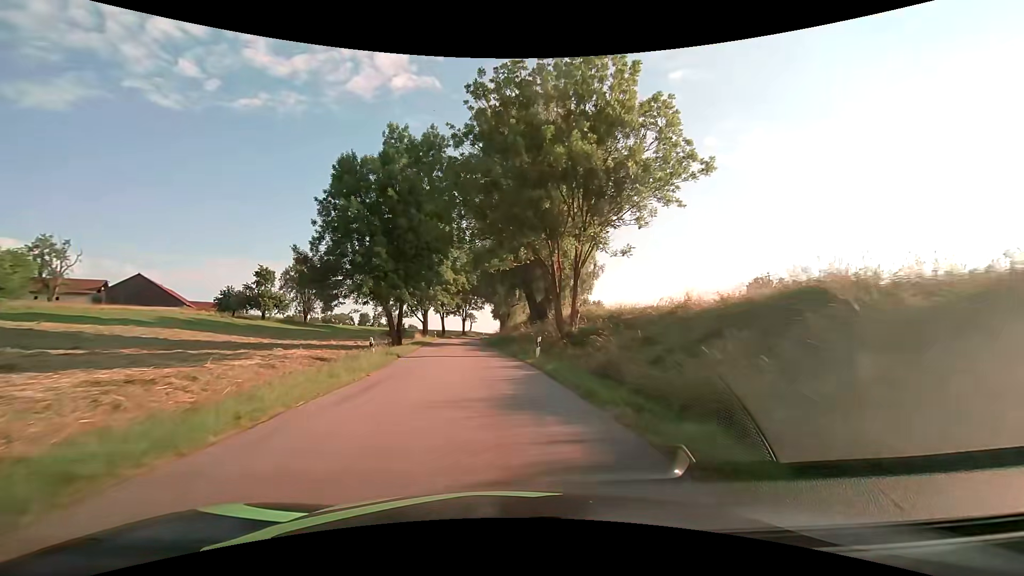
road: tertiary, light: Day
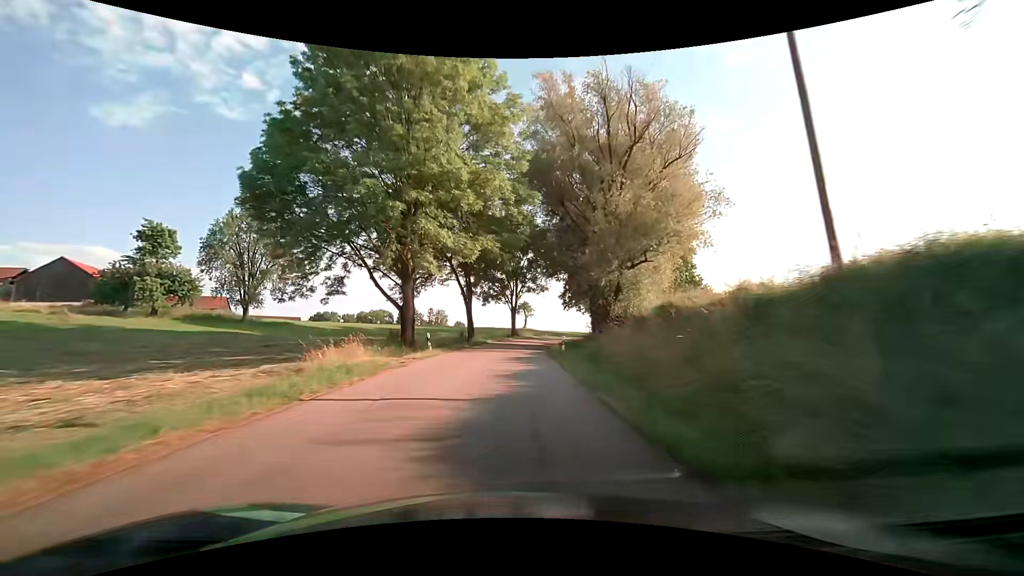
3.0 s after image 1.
(-4.2, +47.4) m; -7°
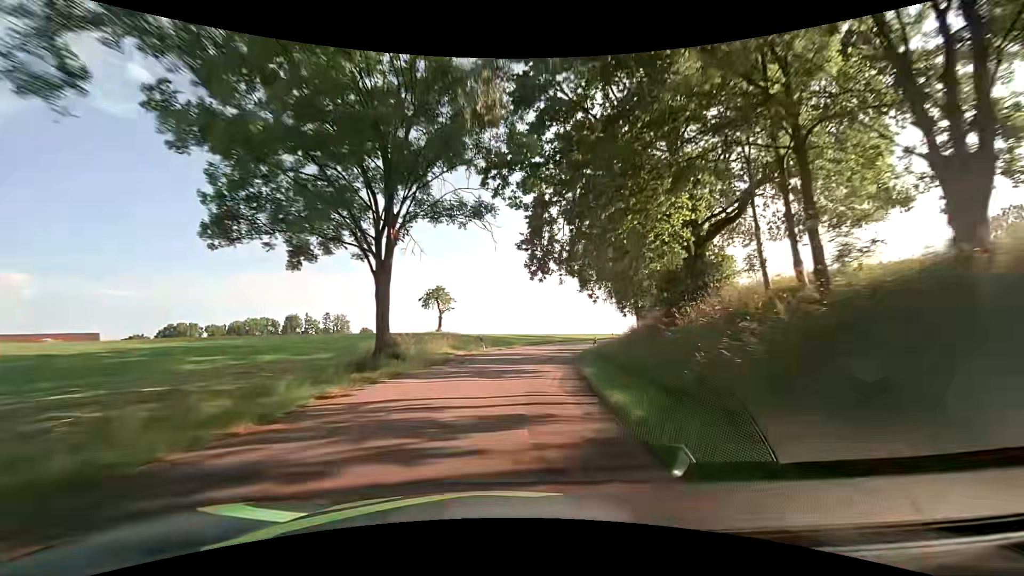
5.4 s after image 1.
(+2.4, +43.7) m; +9°
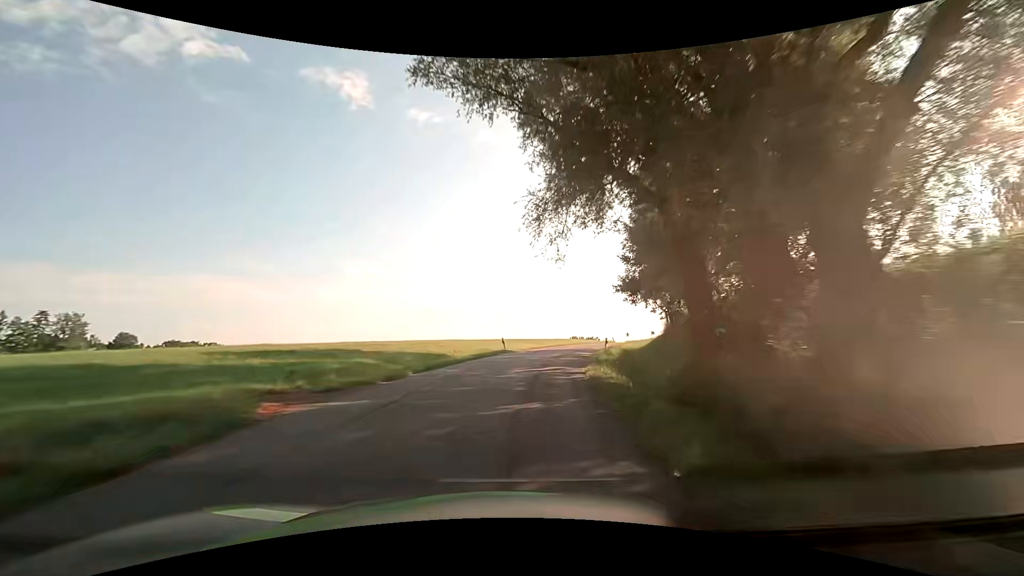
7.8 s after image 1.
(+5.7, +44.6) m; +16°
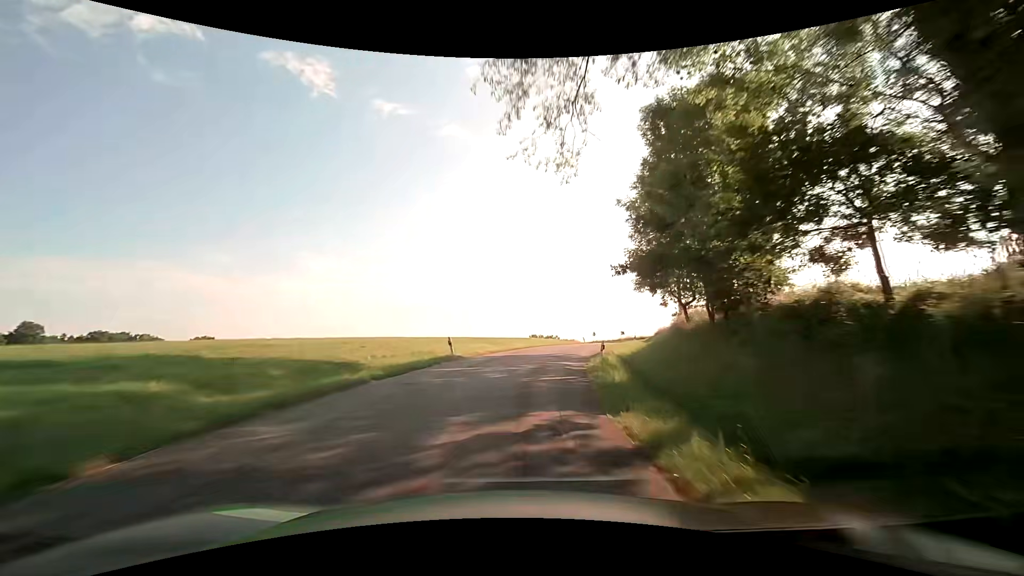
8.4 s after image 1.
(+0.5, +11.0) m; +4°
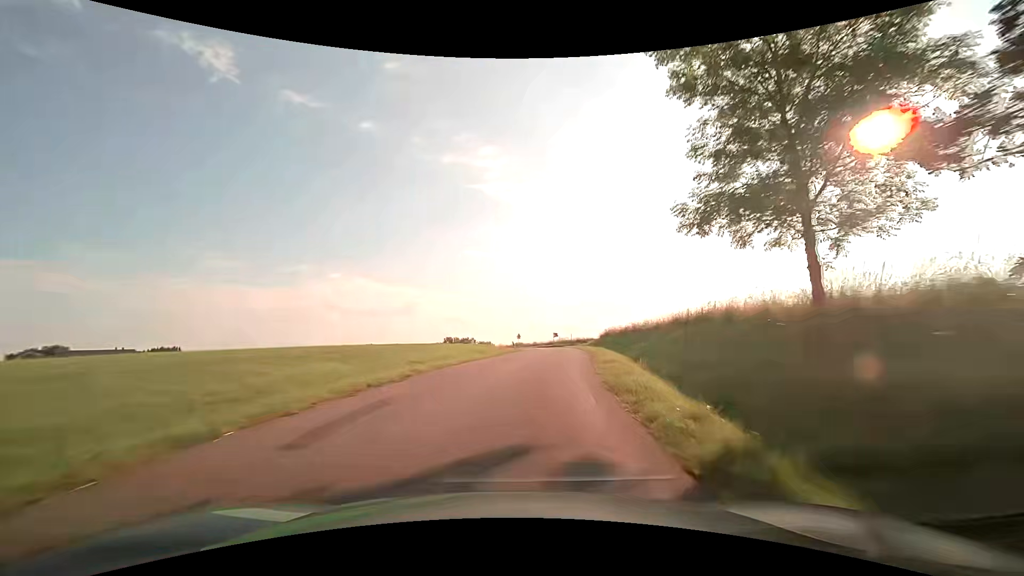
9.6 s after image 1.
(+2.0, +21.8) m; +10°
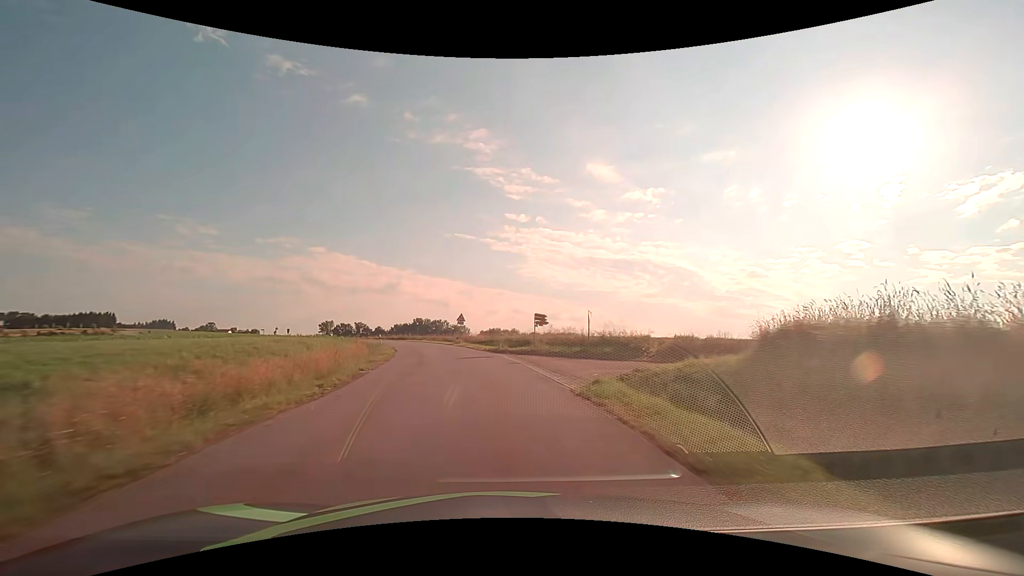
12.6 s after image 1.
(+5.7, +53.9) m; +3°
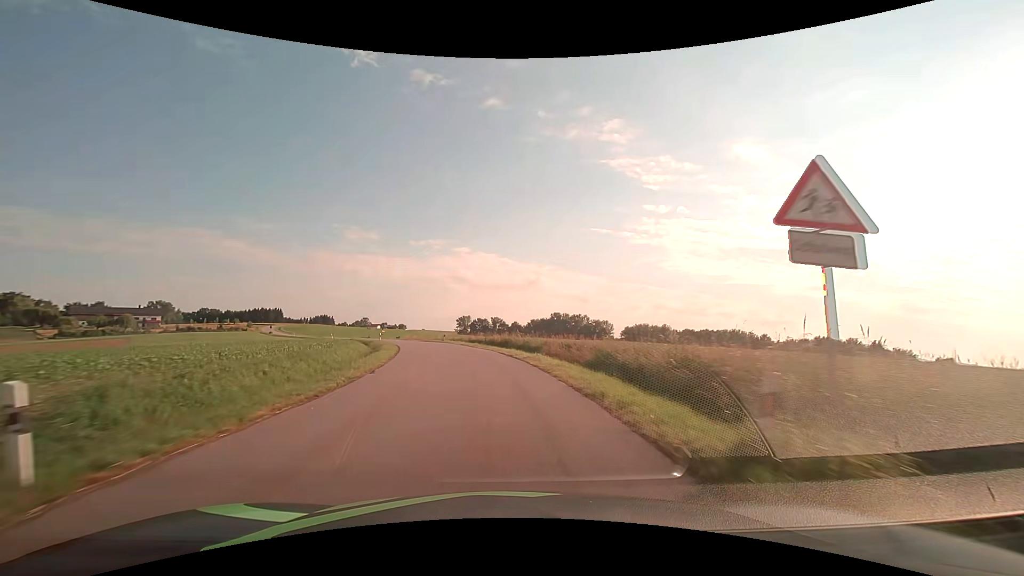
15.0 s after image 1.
(-5.5, +43.0) m; -16°
(0, +10) (-1, +20) (-3, +30) (-5, +40) (-8, +49) (-11, +59) (-15, +68) (-19, +77) (-23, +86) (-27, +95) m
